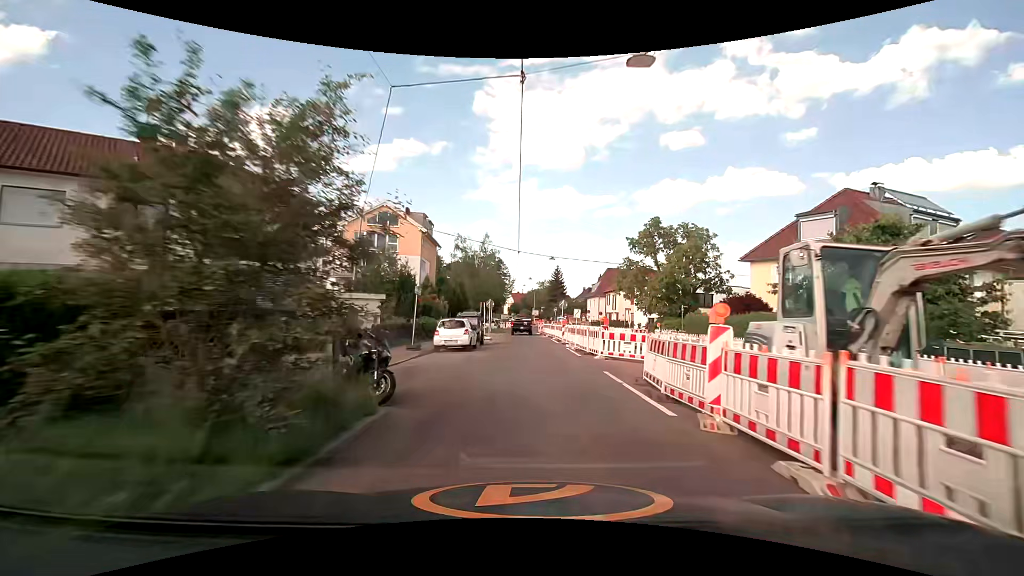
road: tertiary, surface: asphalt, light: Day
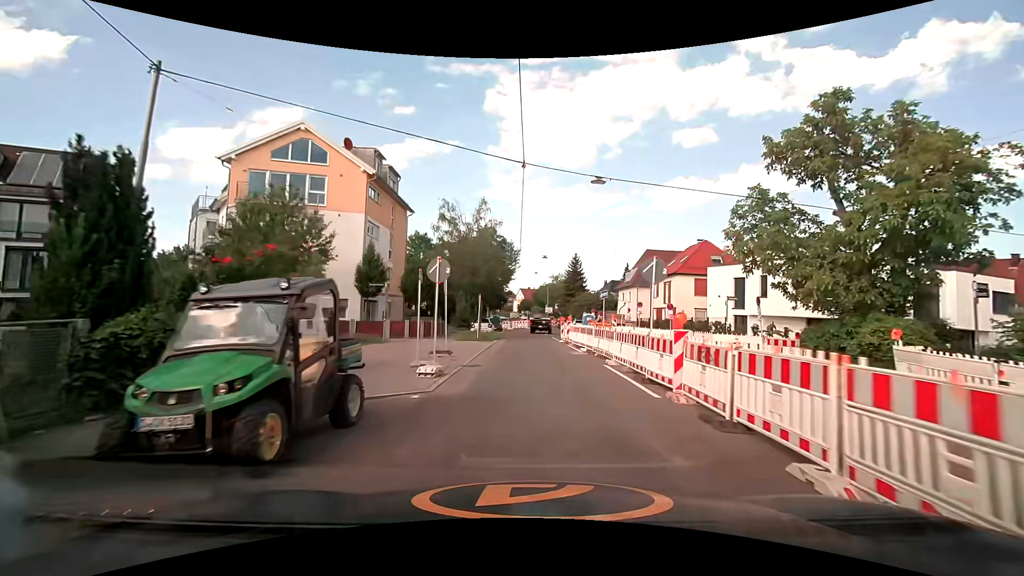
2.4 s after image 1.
(-0.1, +22.5) m; -1°
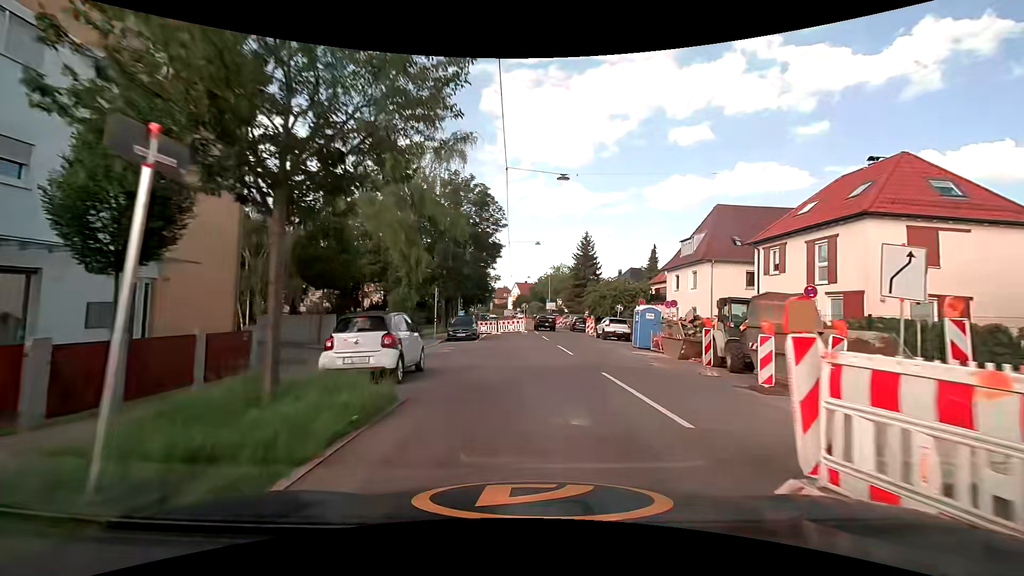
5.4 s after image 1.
(-0.2, +26.7) m; 0°
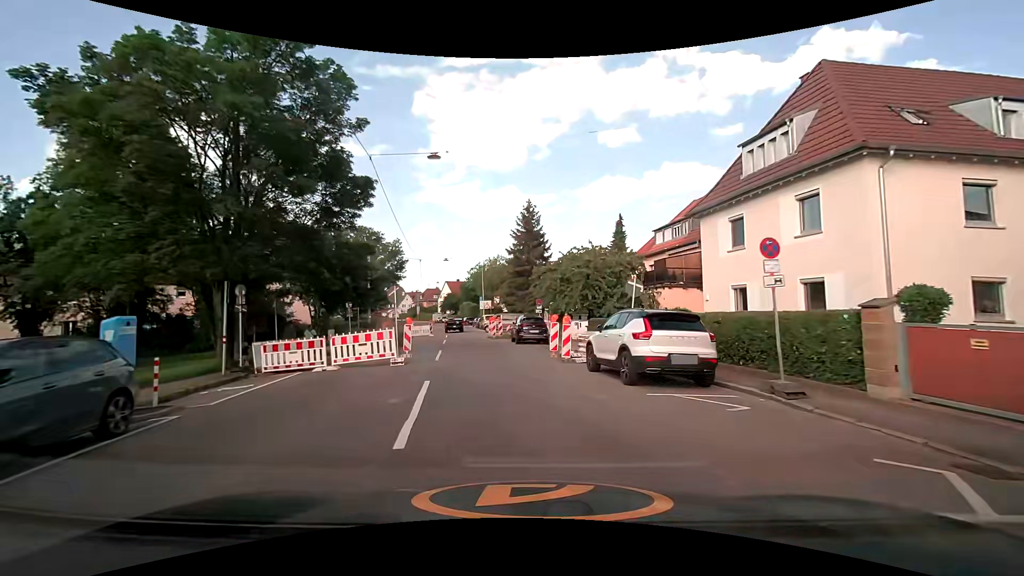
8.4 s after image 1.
(+1.8, +25.0) m; +8°
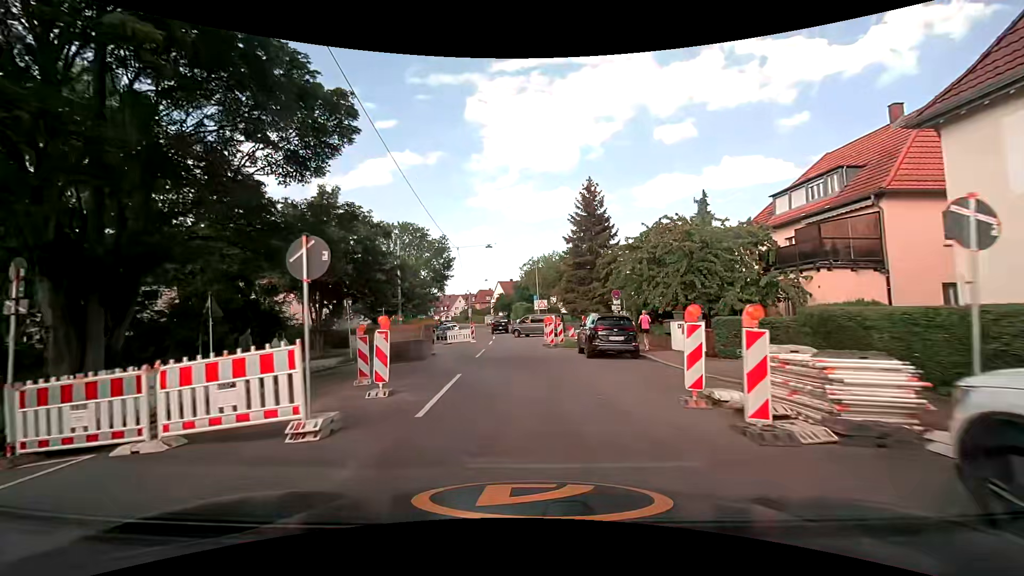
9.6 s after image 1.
(-0.6, +10.2) m; -8°
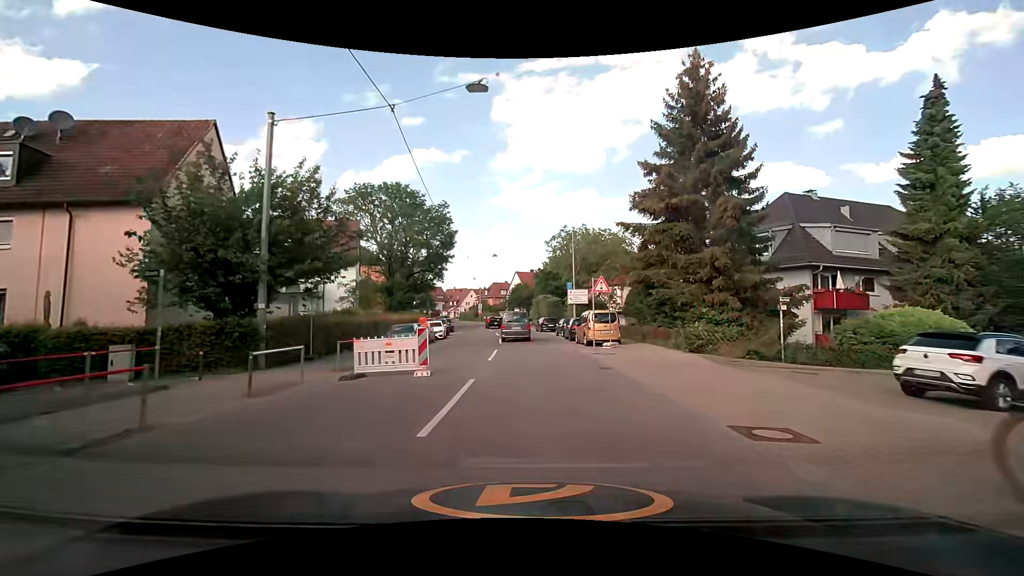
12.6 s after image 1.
(-1.0, +26.1) m; -2°
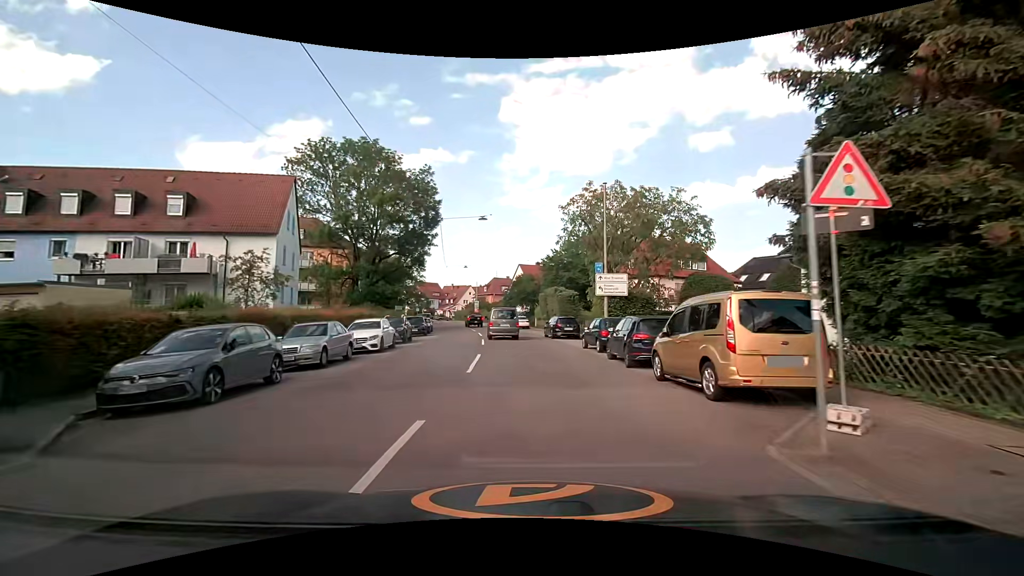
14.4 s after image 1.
(0.0, +17.3) m; 0°
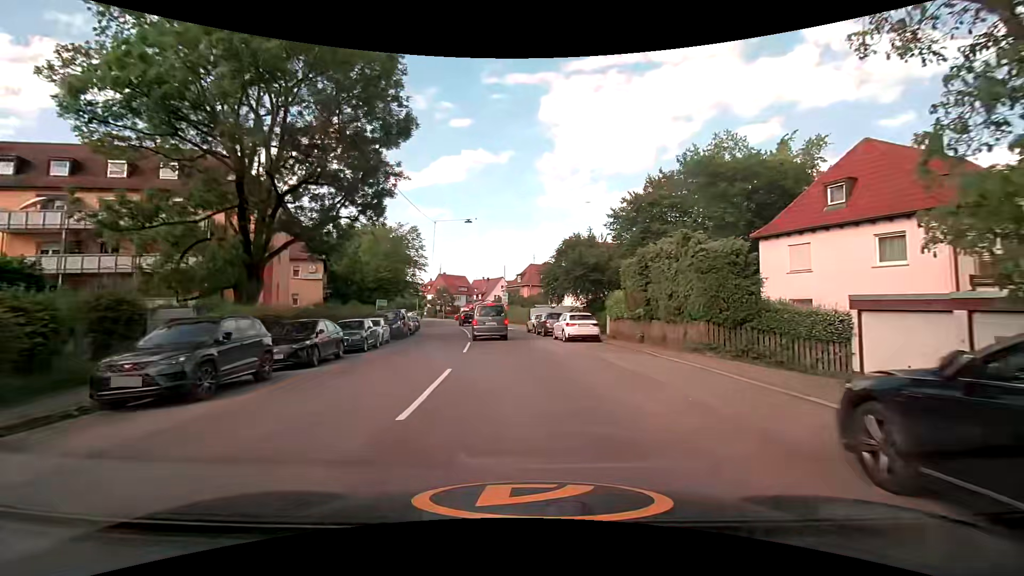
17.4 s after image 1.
(-1.2, +30.5) m; -5°
(0, +10) (-1, +20) (-2, +30) (-3, +40) (-4, +50) (-4, +60) (-6, +70) (-9, +79) (-12, +89) (-15, +98) m
